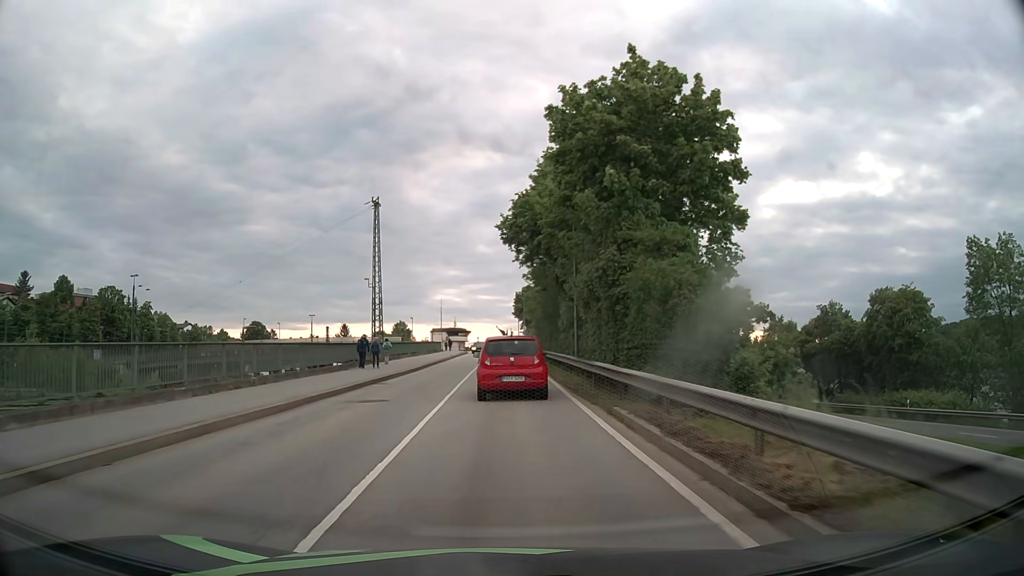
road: unclassified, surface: asphalt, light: Day
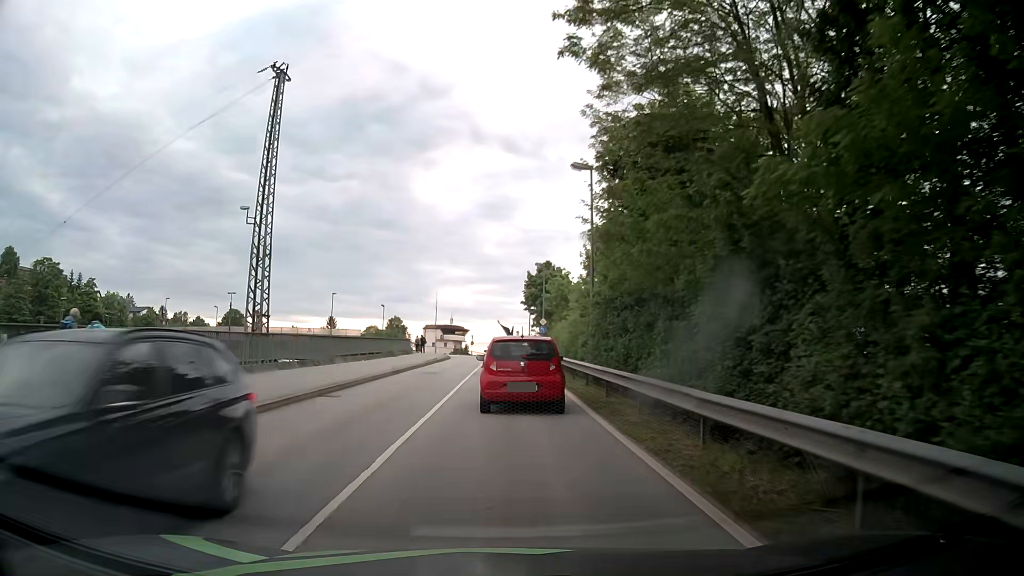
(-0.3, +34.3) m; 0°
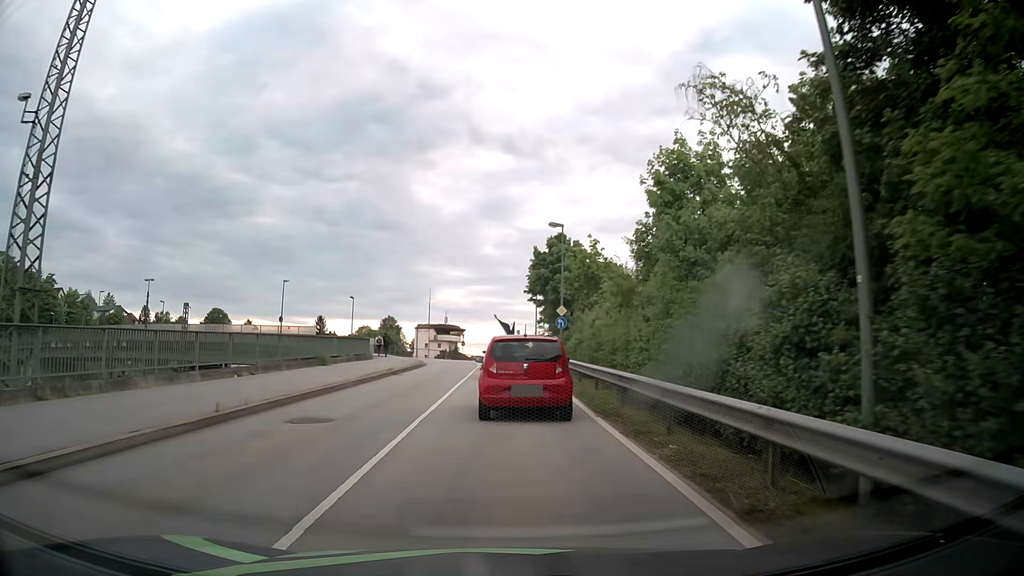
(0.0, +18.4) m; 0°
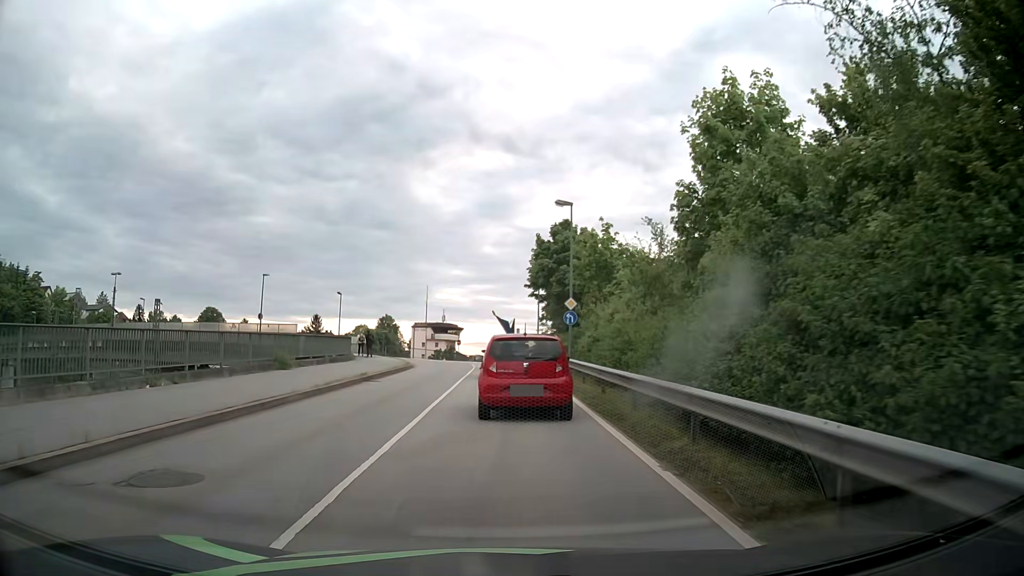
(0.0, +5.4) m; 0°
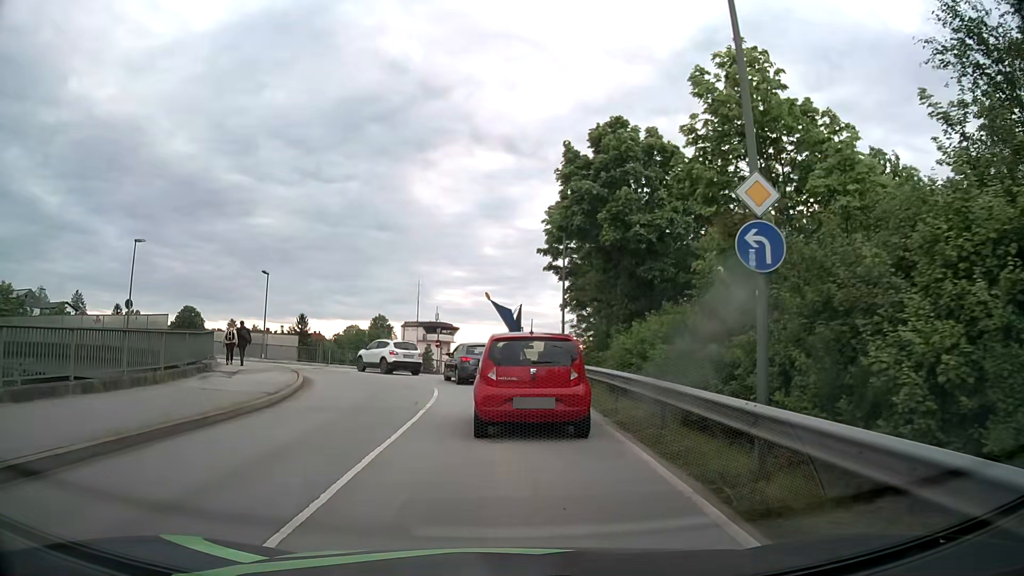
(0.0, +22.3) m; 0°
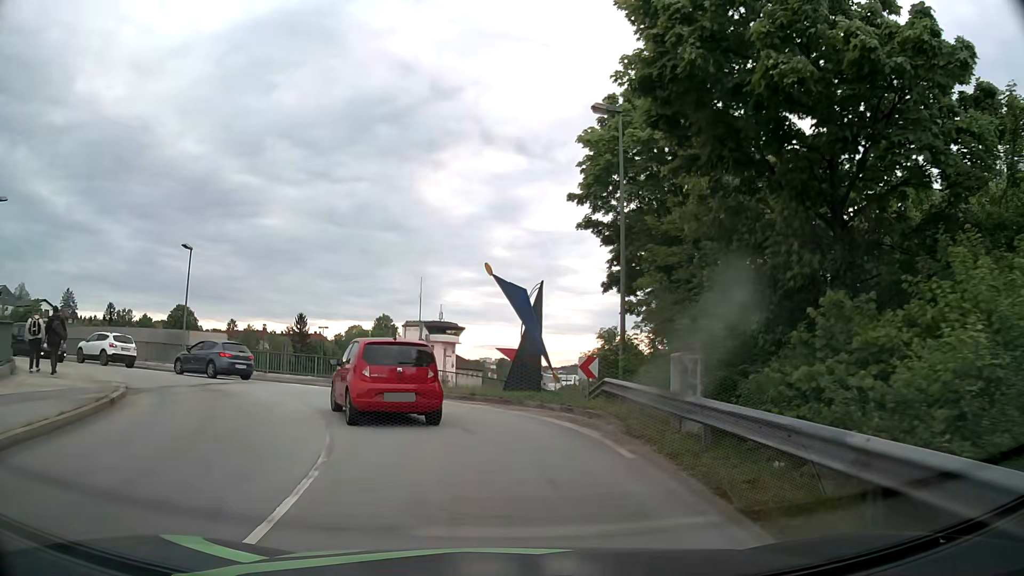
(0.0, +14.1) m; -1°
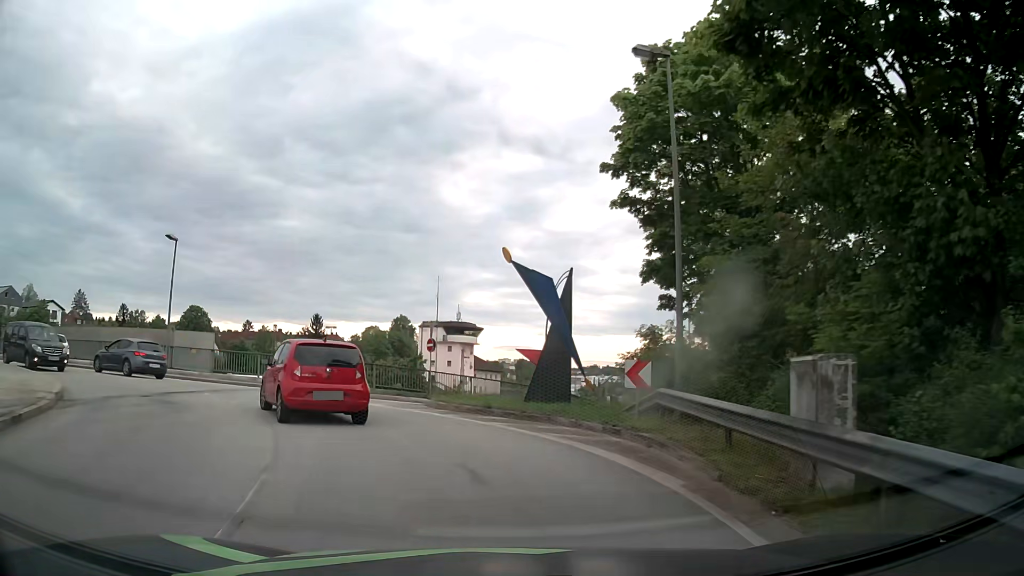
(0.0, +3.9) m; -1°
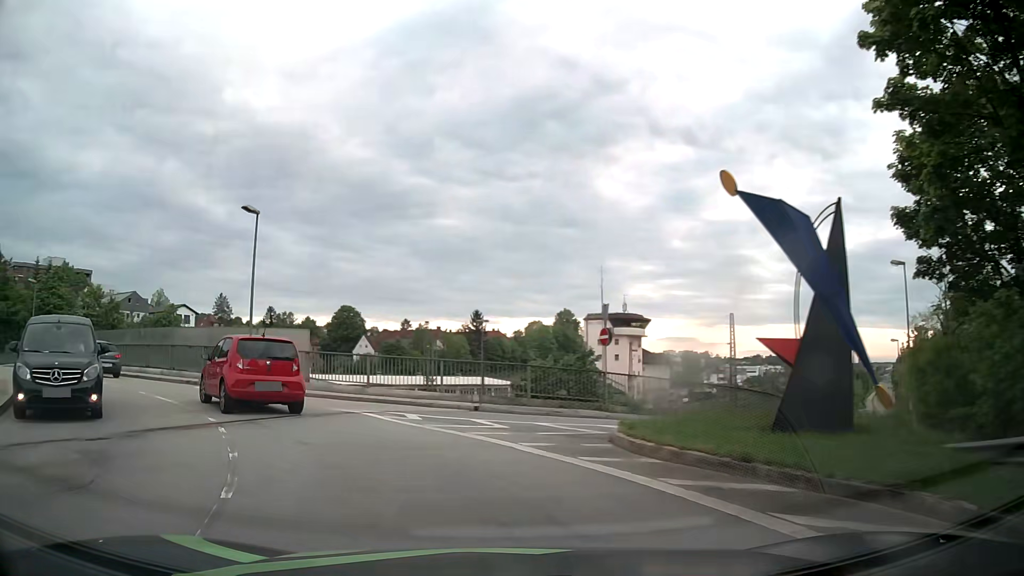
(-0.7, +8.1) m; -13°
(-2, +10) (-8, +18) (-16, +24) (-25, +29) (-33, +34) (-42, +40) (-50, +45) (-59, +50) (-67, +56) (-74, +63) m
